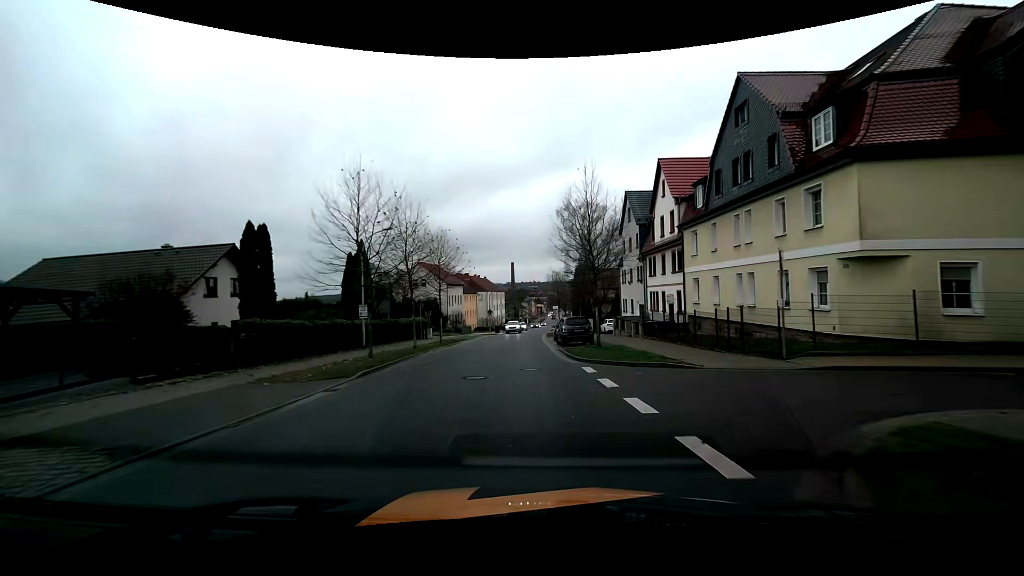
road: tertiary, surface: asphalt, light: Day
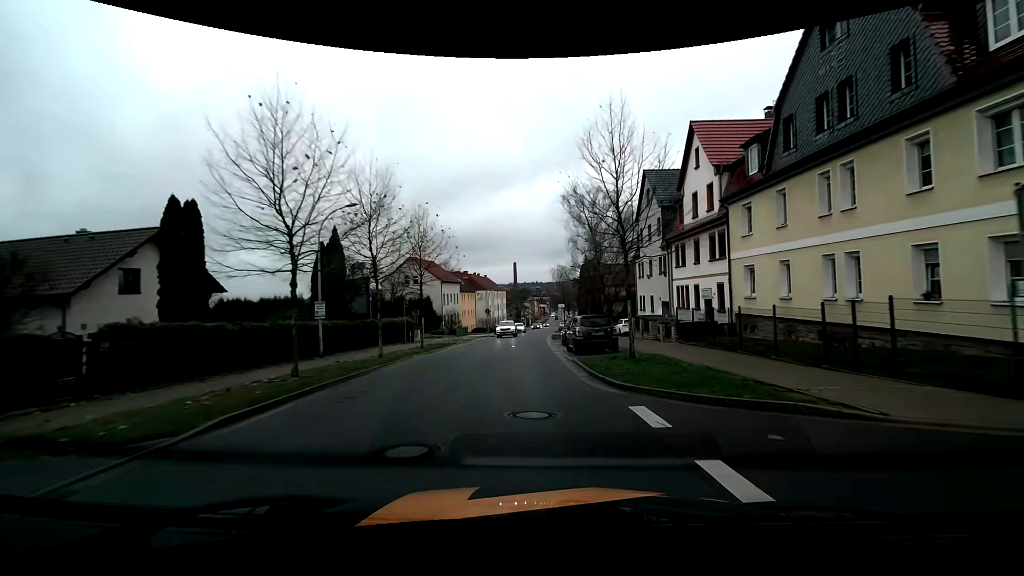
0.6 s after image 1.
(0.0, +6.9) m; -1°
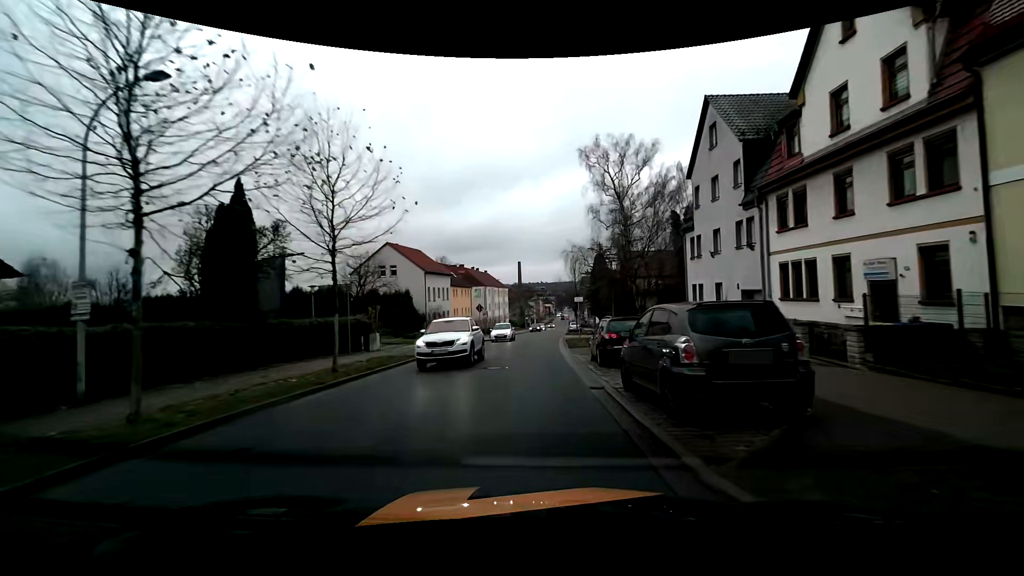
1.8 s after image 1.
(+0.1, +13.6) m; 0°
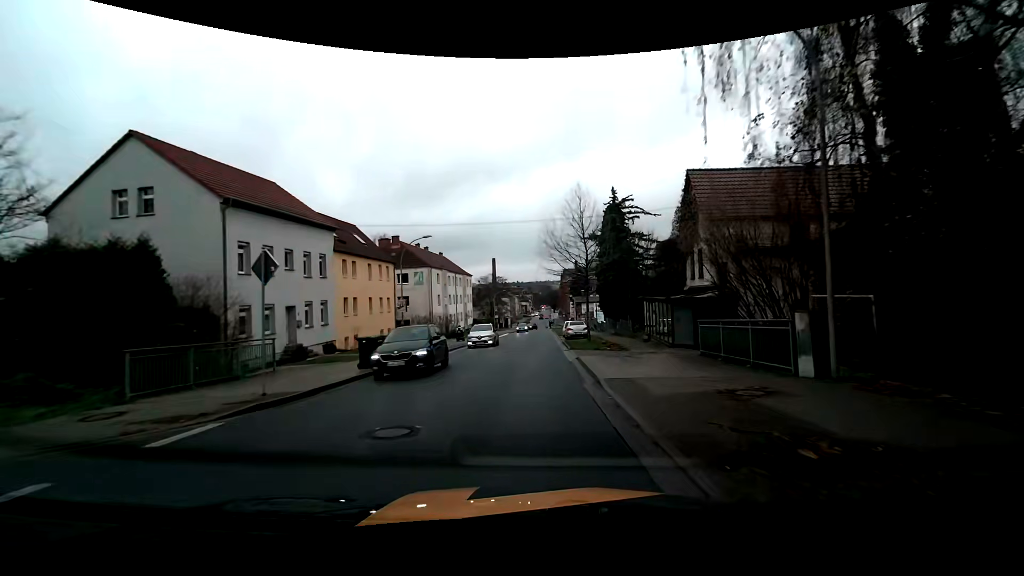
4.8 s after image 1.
(+0.6, +33.6) m; +2°
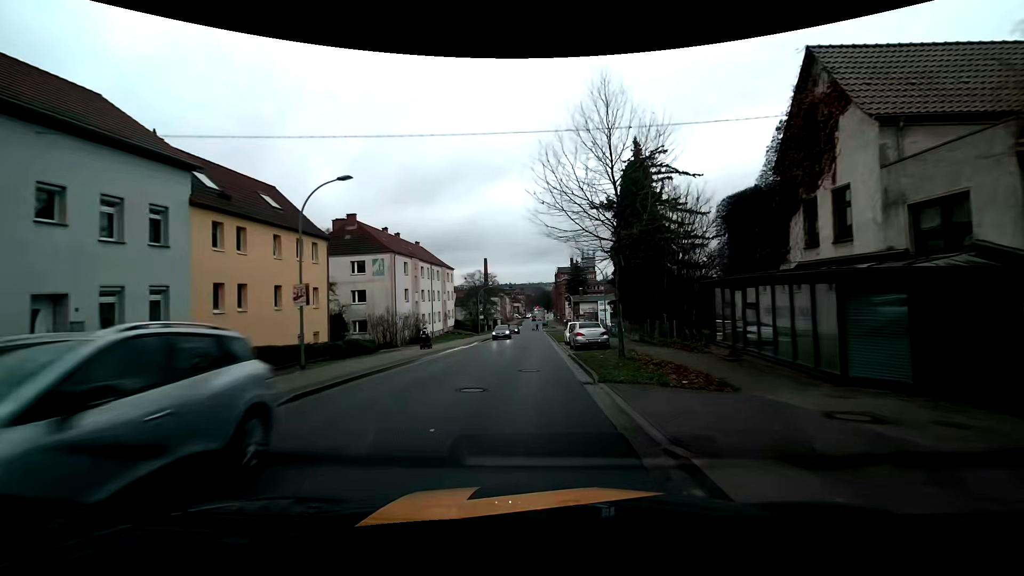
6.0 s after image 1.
(+0.2, +13.6) m; +1°
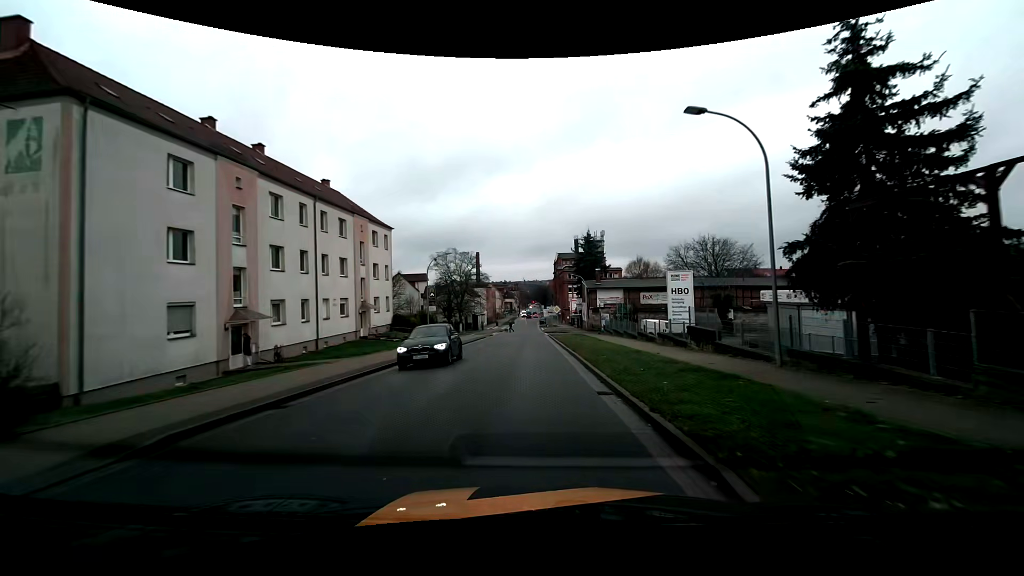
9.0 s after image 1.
(+0.1, +34.5) m; 0°
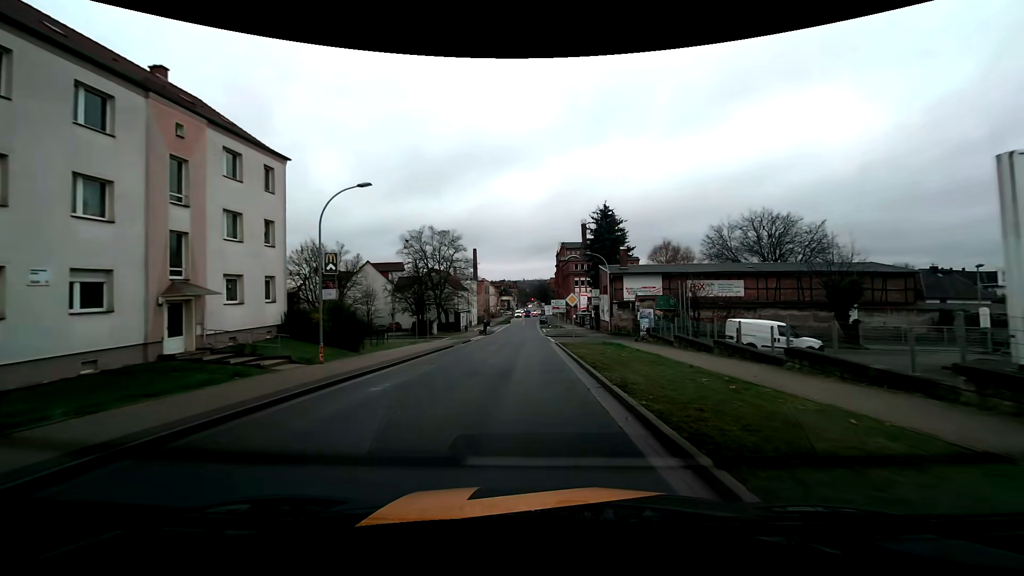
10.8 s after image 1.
(+0.3, +21.0) m; 0°
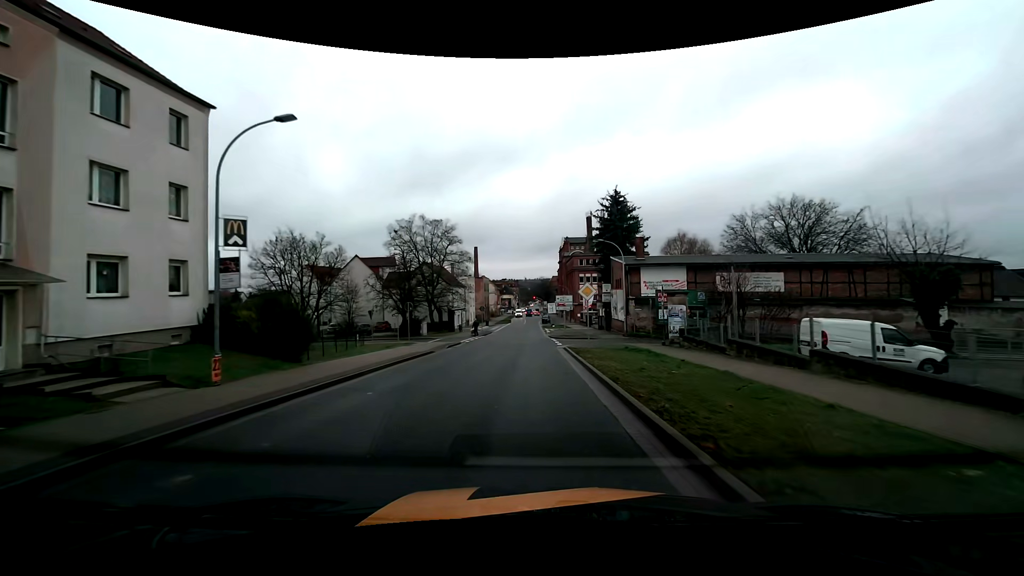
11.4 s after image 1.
(0.0, +7.0) m; 0°
(0, +10) (0, +20) (0, +30) (0, +40) (0, +50) (0, +60) (0, +70) (0, +80) (0, +90) (0, +100) m
